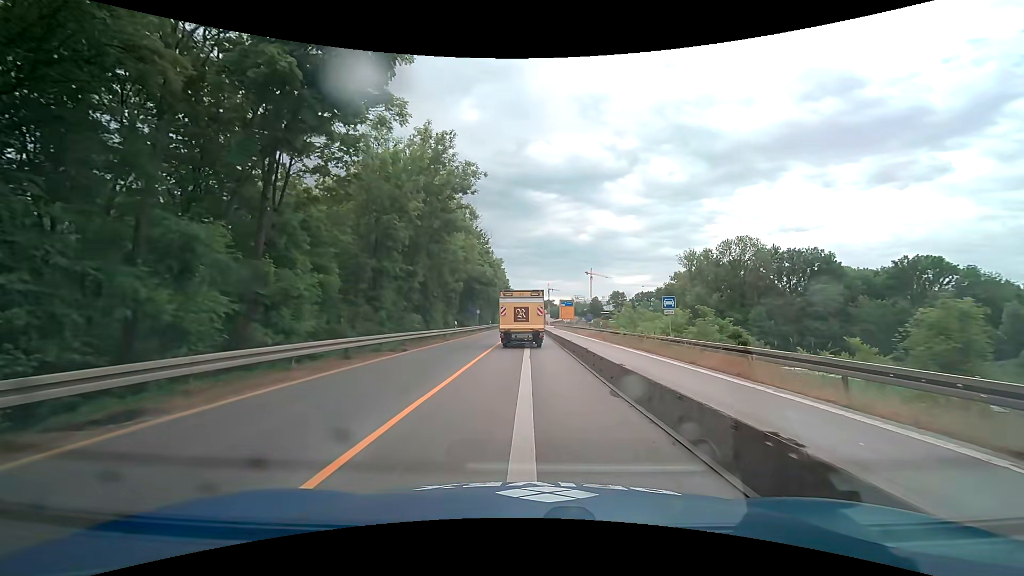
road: trunk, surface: asphalt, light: Day
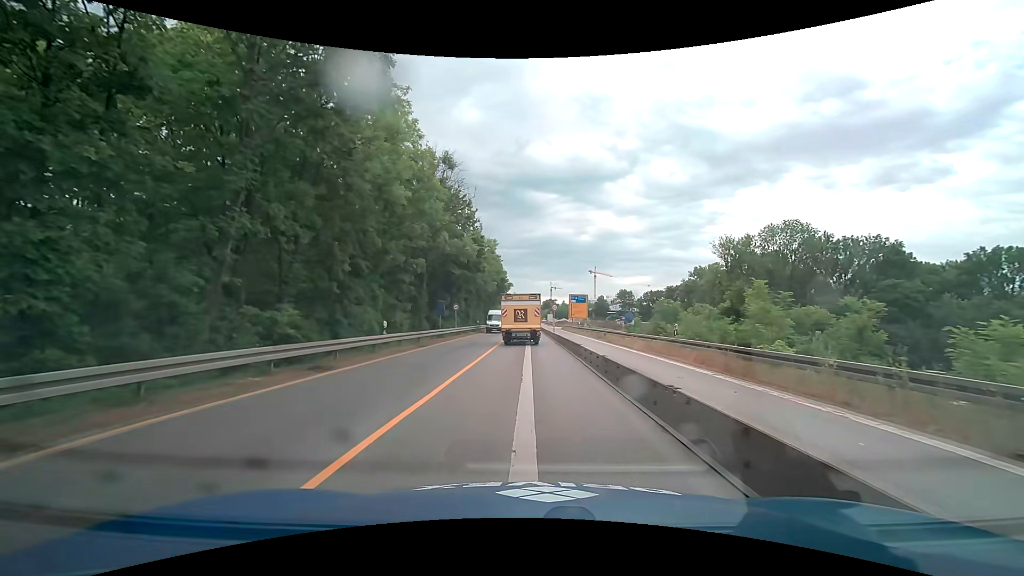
(-0.1, +21.3) m; 0°
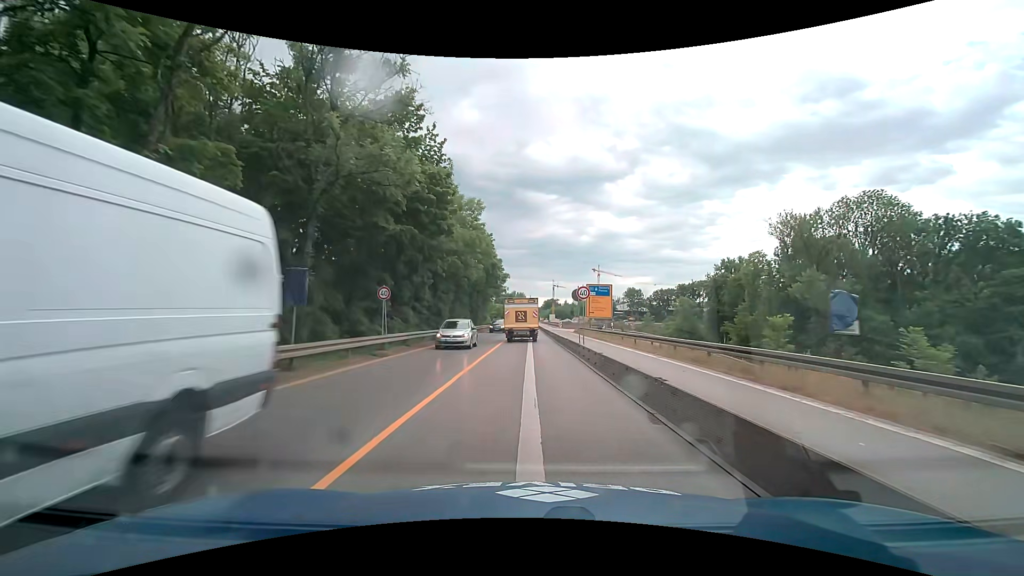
(+0.1, +23.5) m; 0°
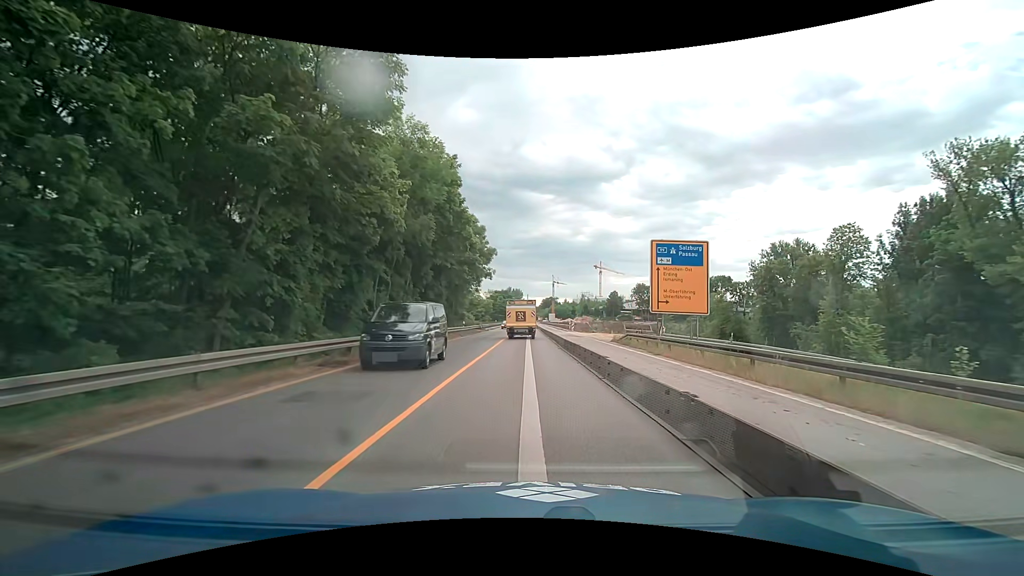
(+0.2, +31.8) m; 0°
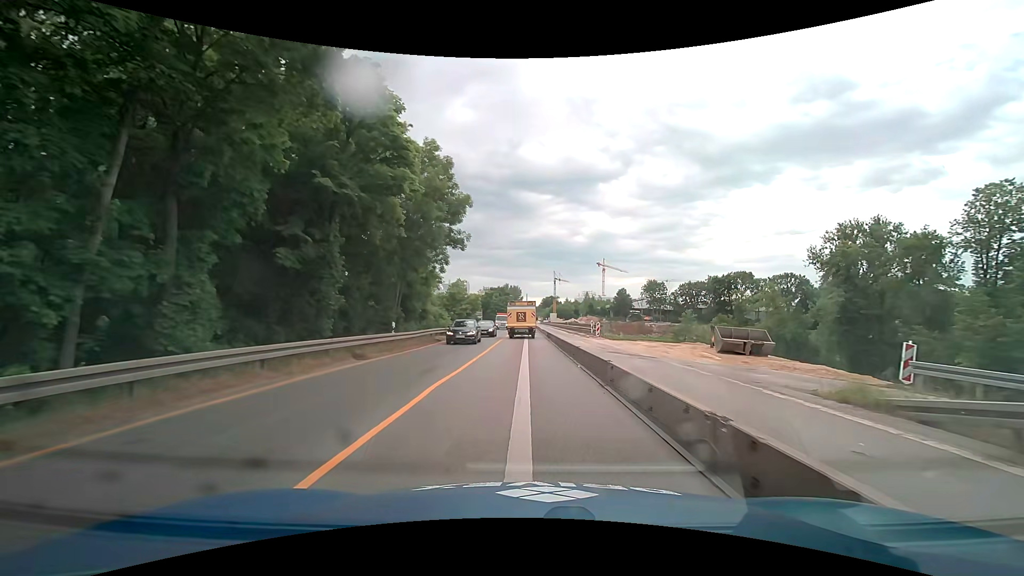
(+0.1, +25.5) m; +1°
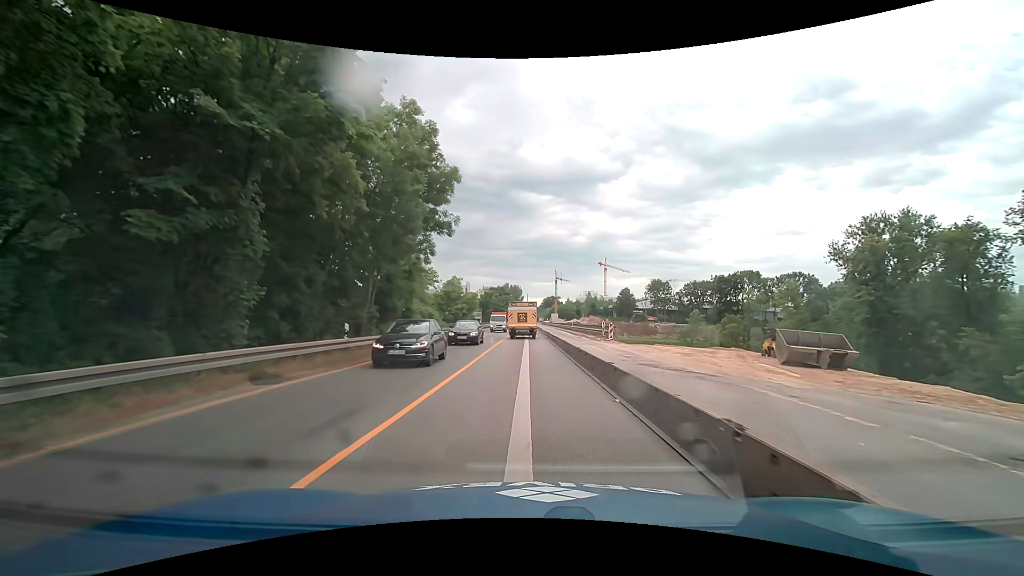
(-0.1, +6.3) m; 0°
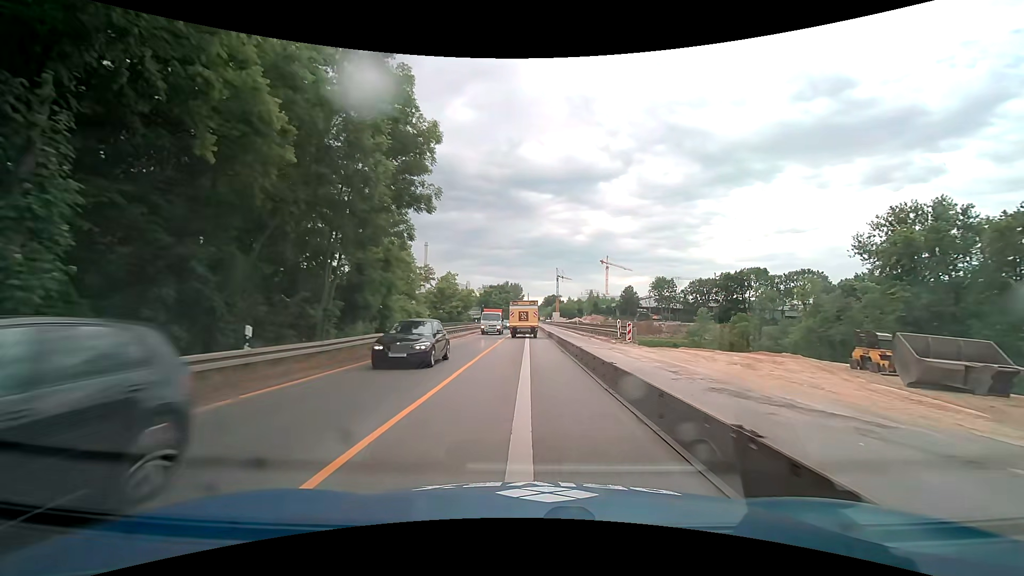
(-0.1, +6.3) m; -1°
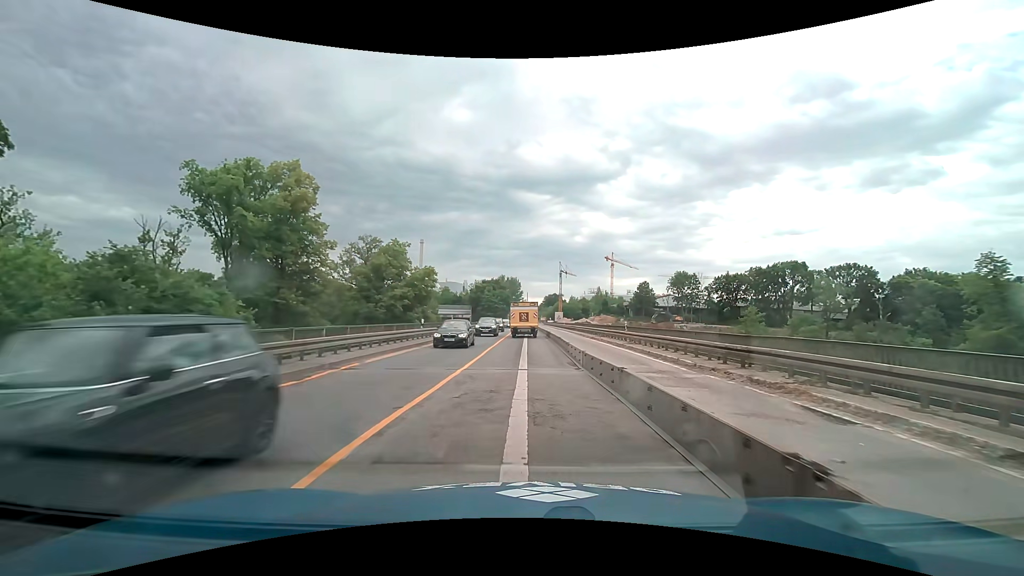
(+0.3, +31.0) m; +1°
(0, +10) (0, +20) (0, +30) (0, +40) (0, +50) (0, +60) (0, +70) (0, +80) (0, +90) (0, +100) m
